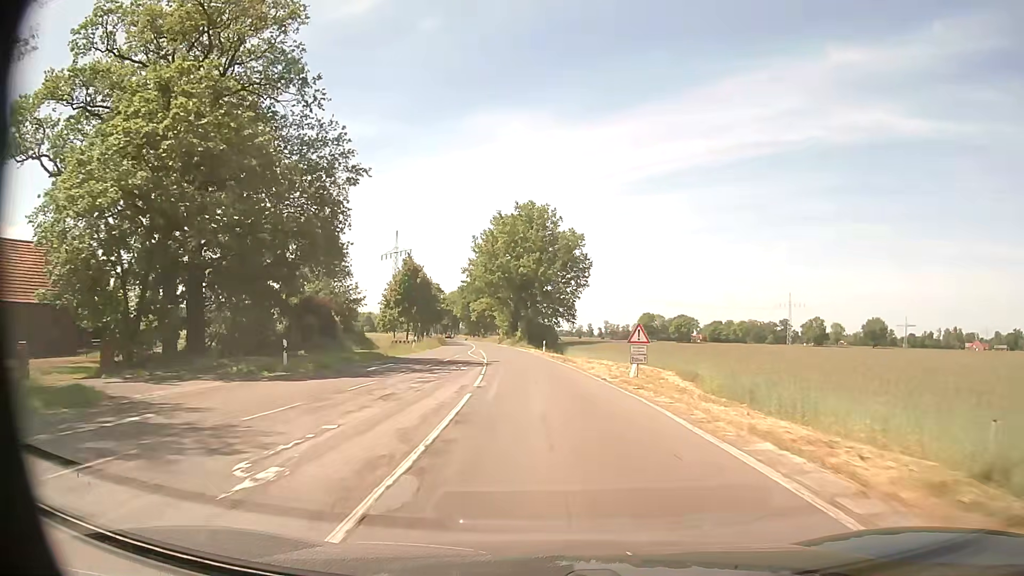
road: secondary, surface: asphalt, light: Day
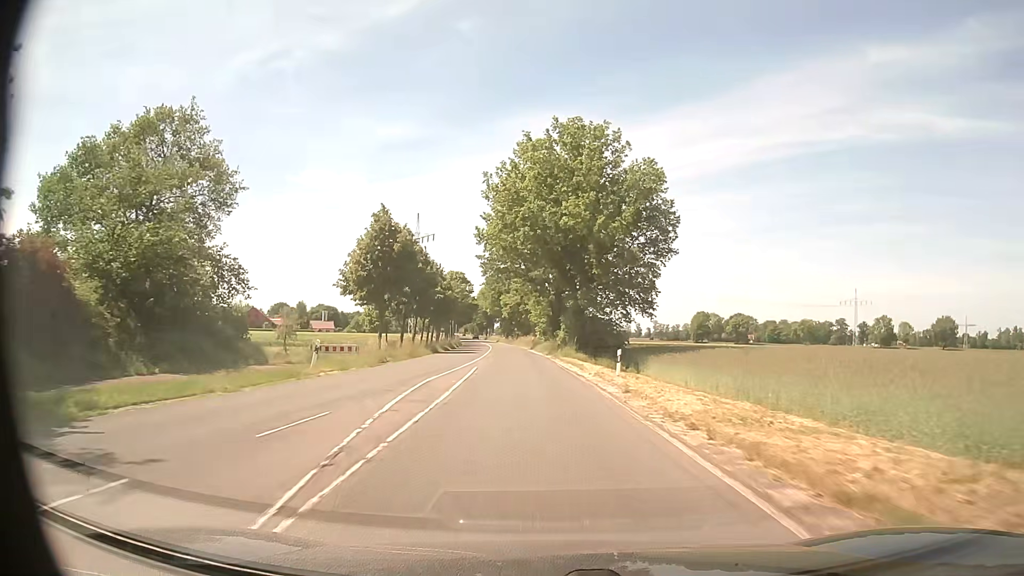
(-0.9, +31.7) m; -4°
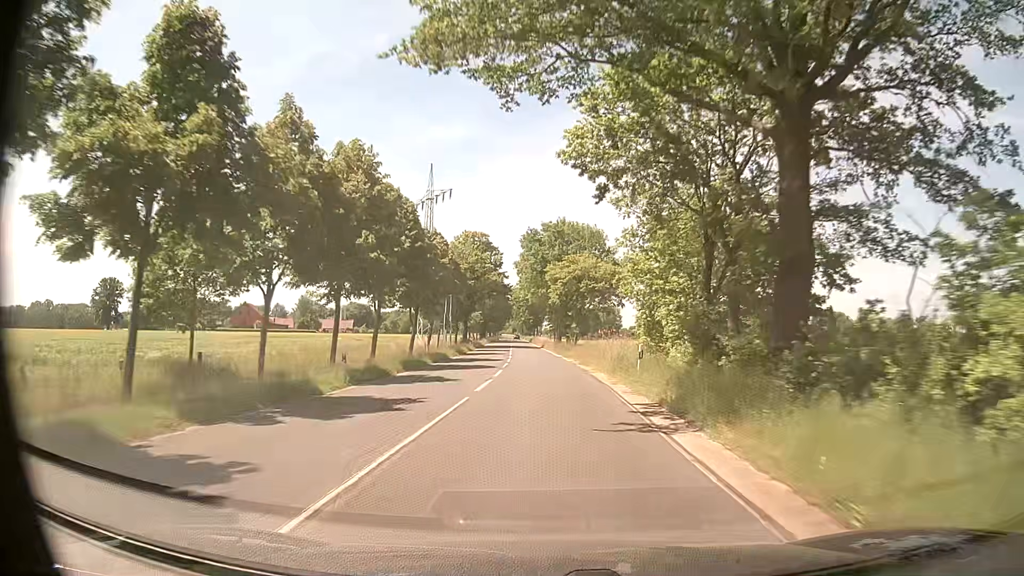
(-2.5, +53.3) m; -5°
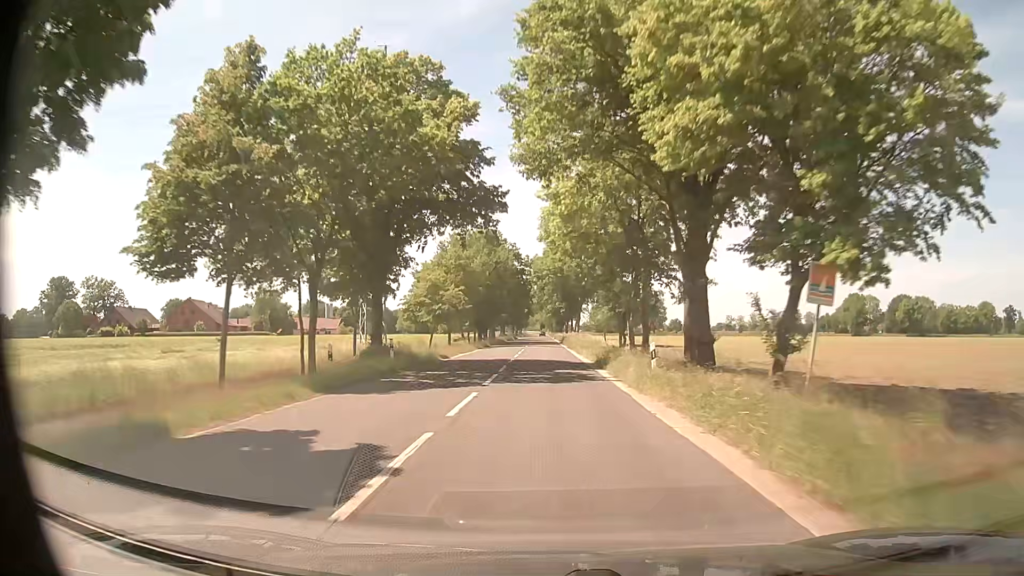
(-1.1, +53.8) m; -2°
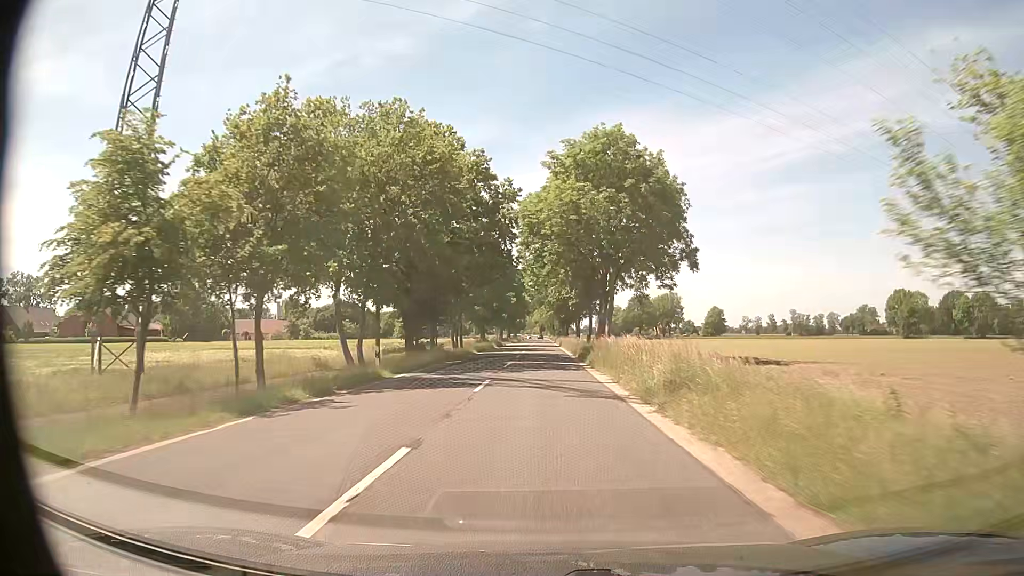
(-0.2, +42.9) m; 0°
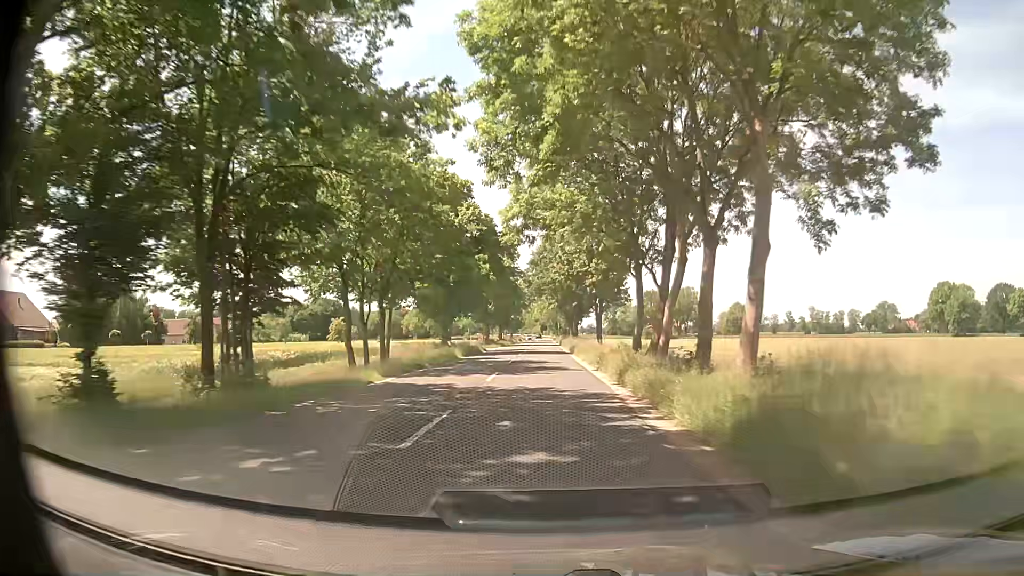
(-0.1, +32.2) m; 0°
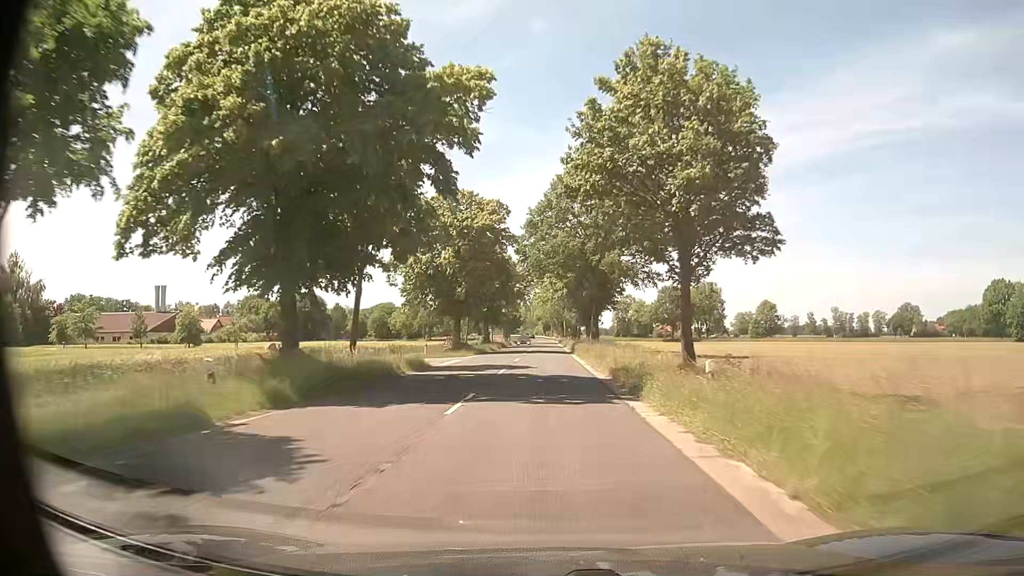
(-0.1, +32.2) m; -1°
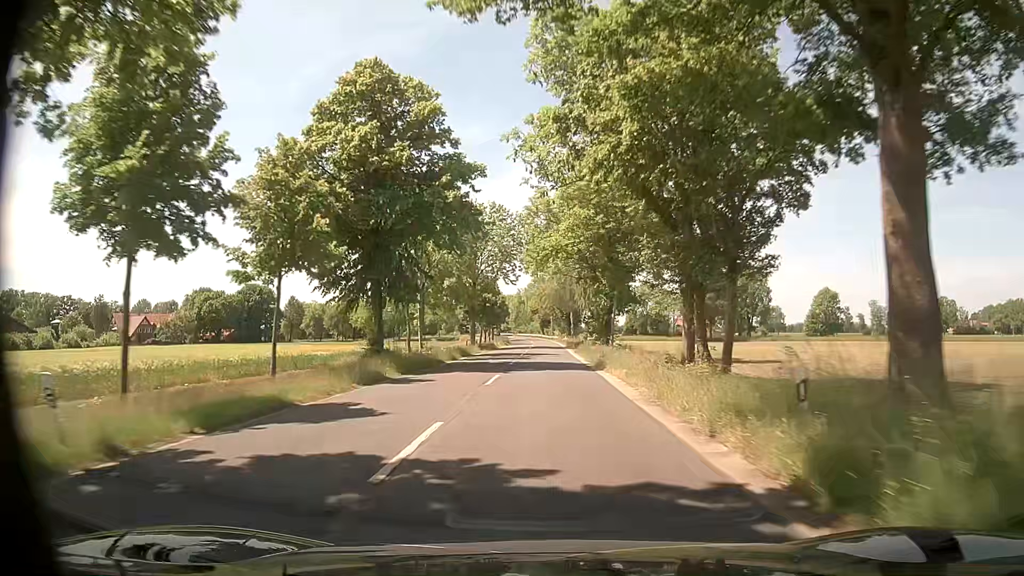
(+0.1, +53.7) m; 0°
(0, +10) (0, +20) (0, +30) (0, +40) (0, +50) (0, +60) (0, +70) (0, +80) (0, +90) (-1, +100) m
